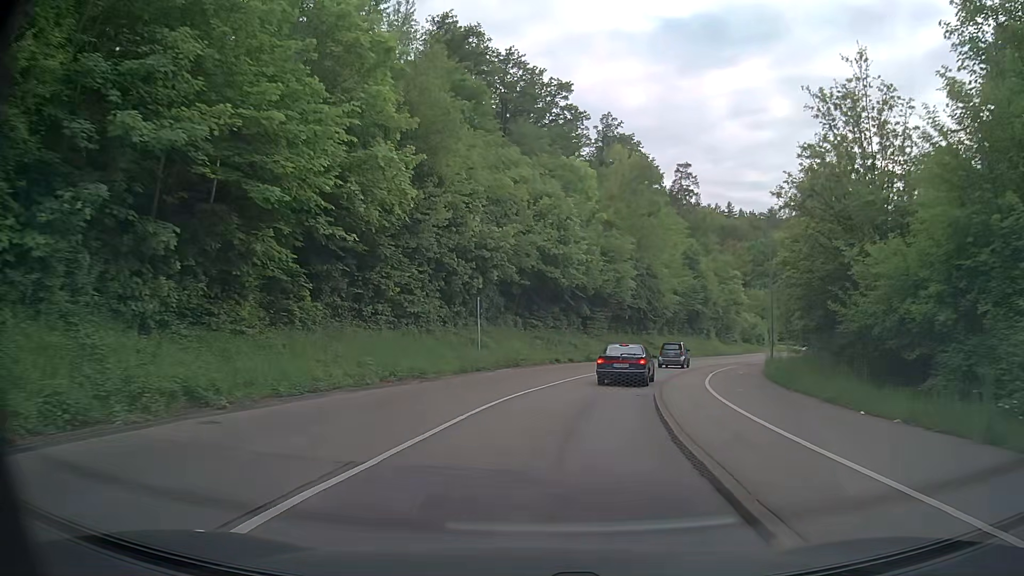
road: secondary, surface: asphalt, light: Day
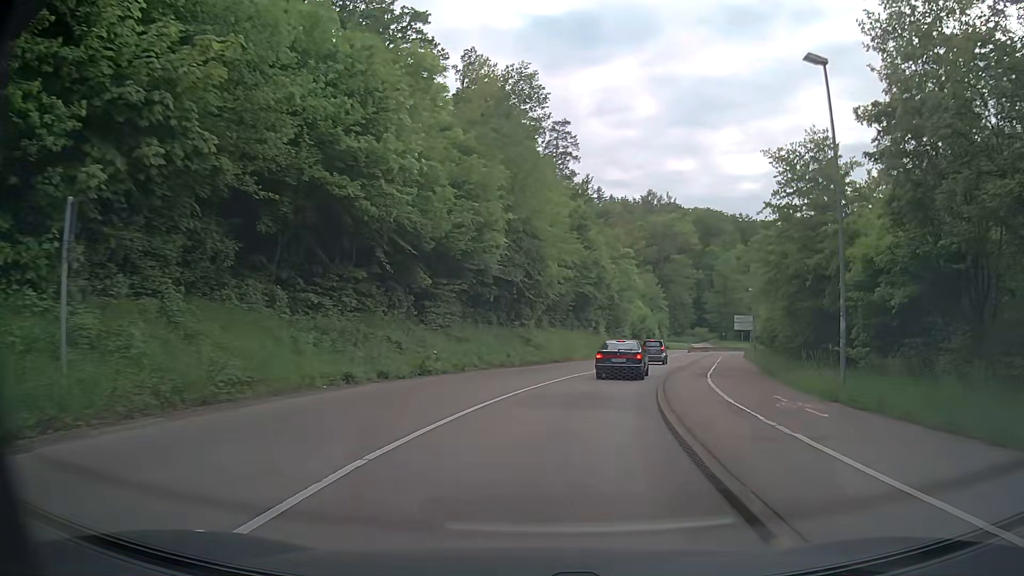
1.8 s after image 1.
(+2.0, +20.6) m; +11°
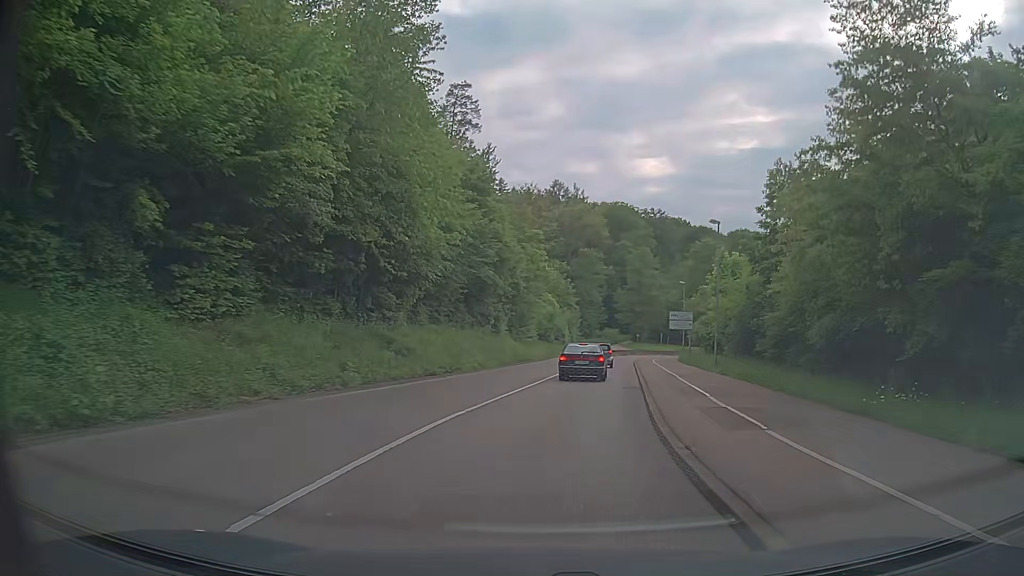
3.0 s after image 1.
(+1.3, +13.9) m; +9°
(+1, +10) (+2, +20) (+3, +30) (+5, +40) (+7, +50) (+8, +59) (+10, +69) (+13, +79) (+17, +88) (+23, +96) m
